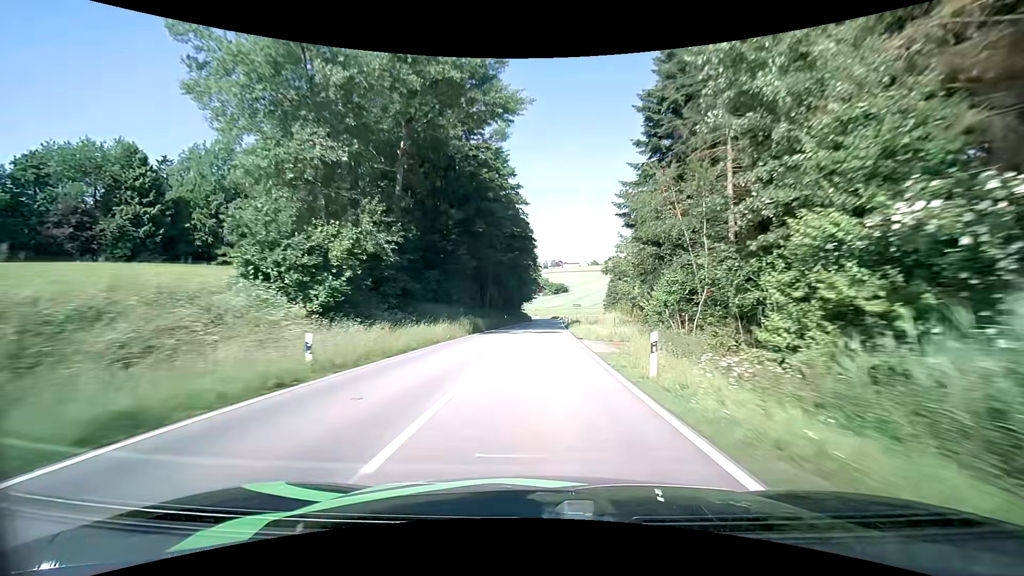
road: tertiary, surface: asphalt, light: Day
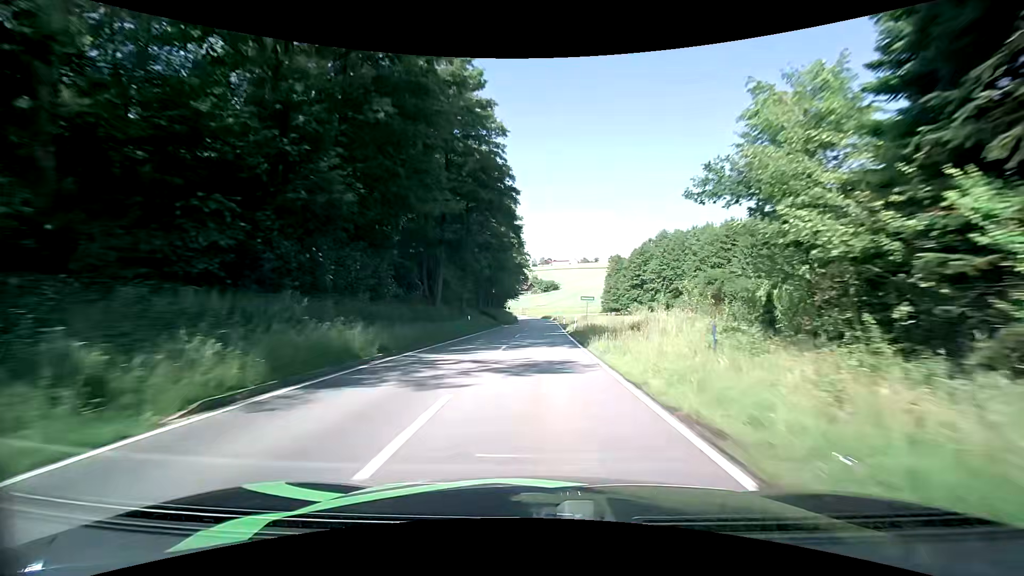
(+0.4, +24.6) m; +2°
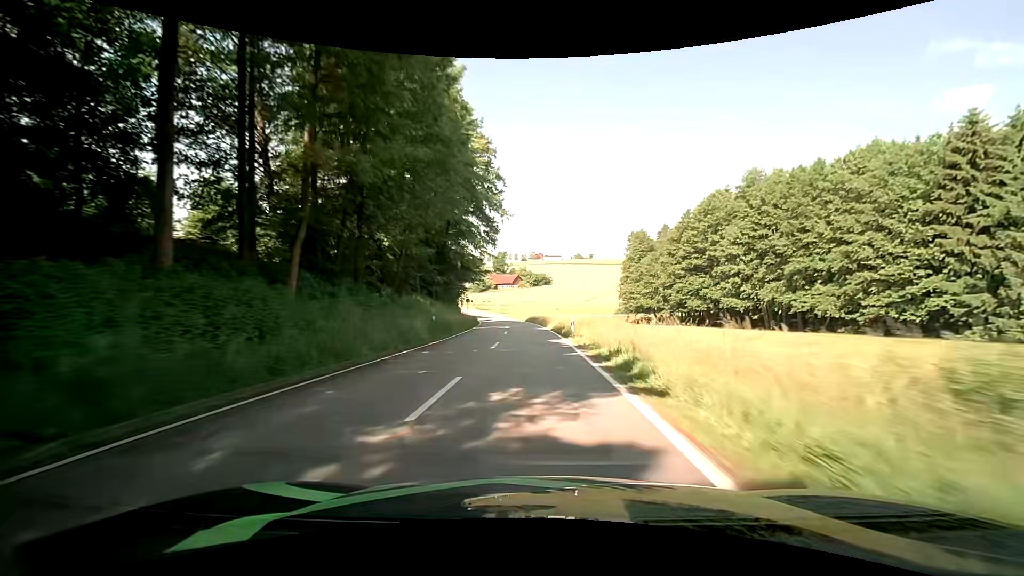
(+0.7, +59.5) m; +1°
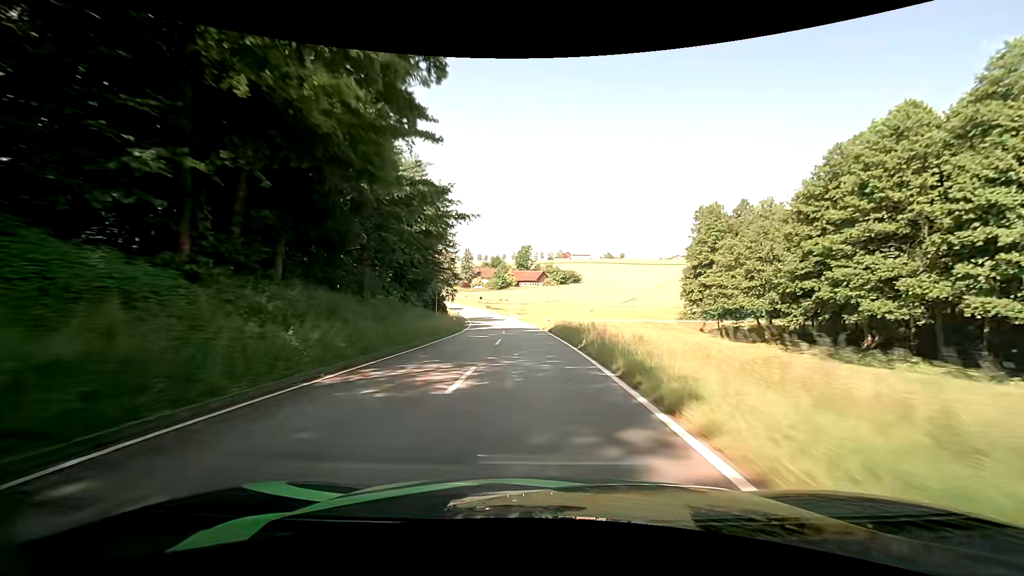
(-0.7, +35.0) m; -3°
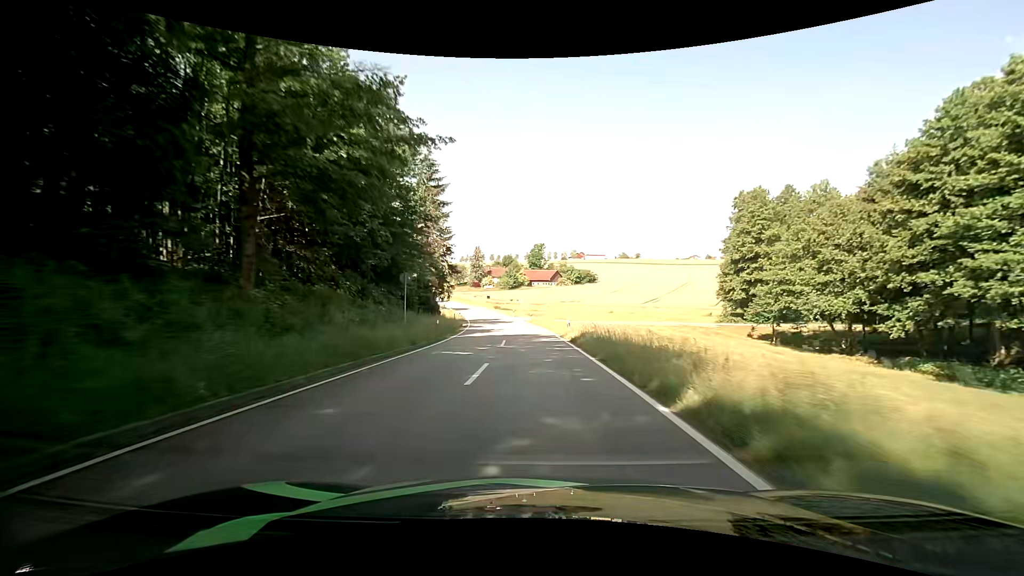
(-0.2, +11.8) m; -2°
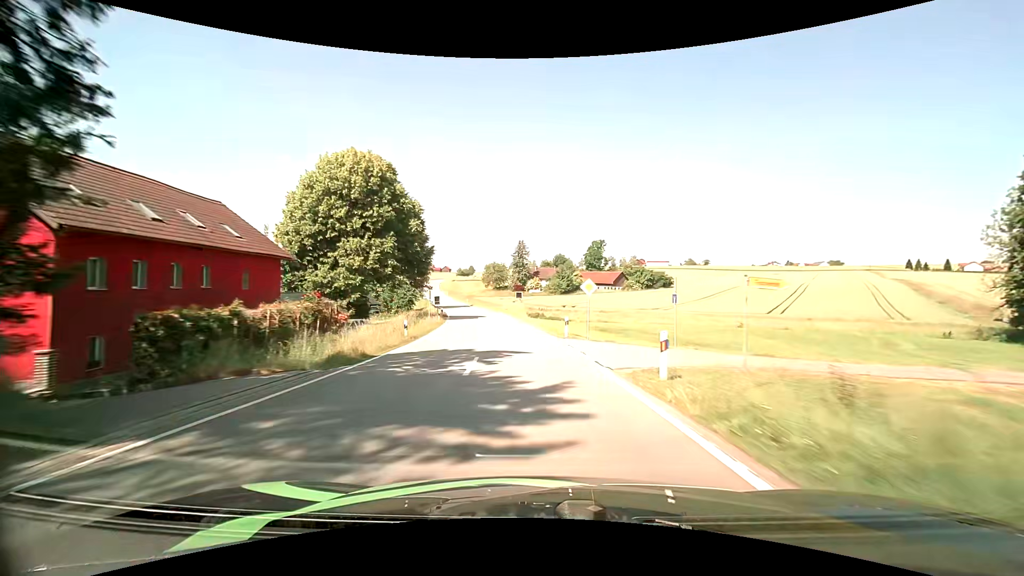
(-2.4, +48.3) m; -6°
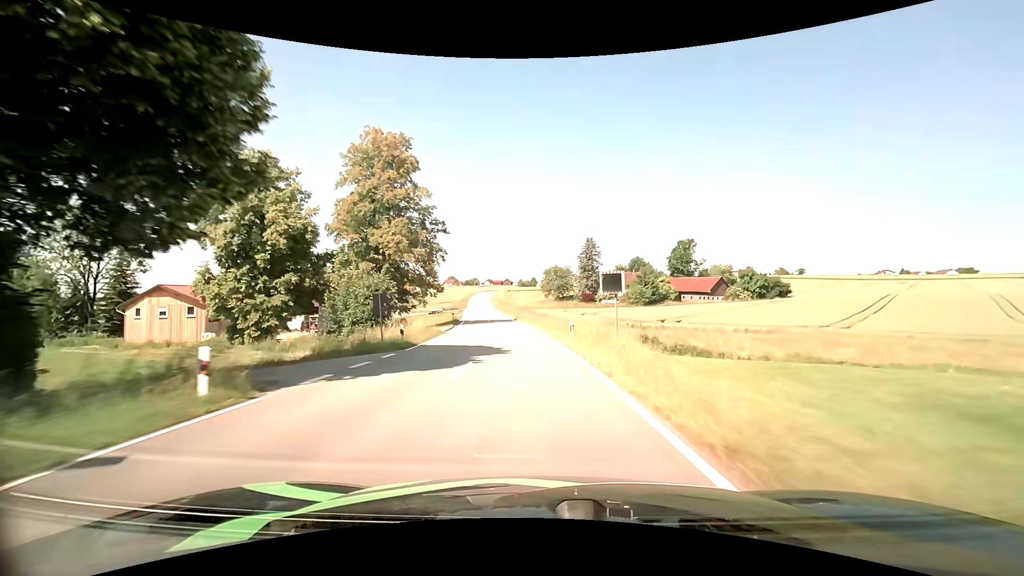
(-2.3, +37.6) m; -7°
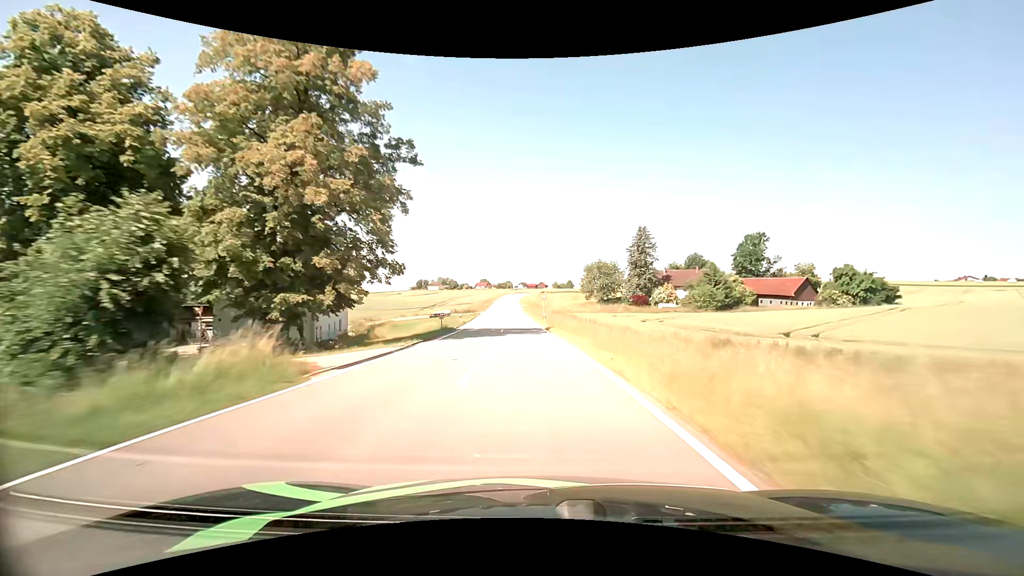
(-1.0, +25.9) m; -4°
(0, +10) (0, +20) (-1, +30) (-1, +40) (-2, +50) (-3, +60) (-3, +70) (-4, +80) (-5, +90) (-5, +100) m
